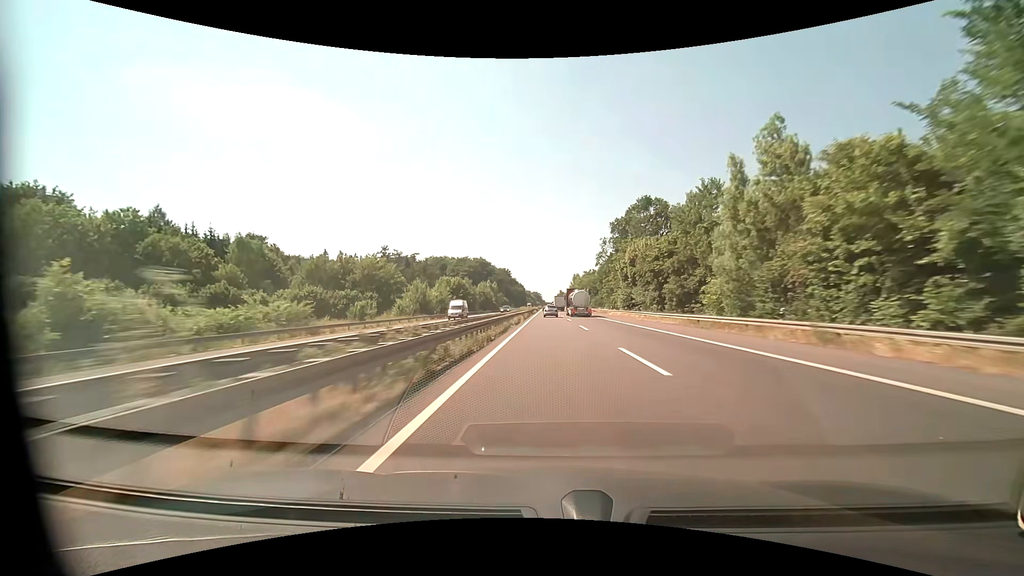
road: motorway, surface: asphalt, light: Day
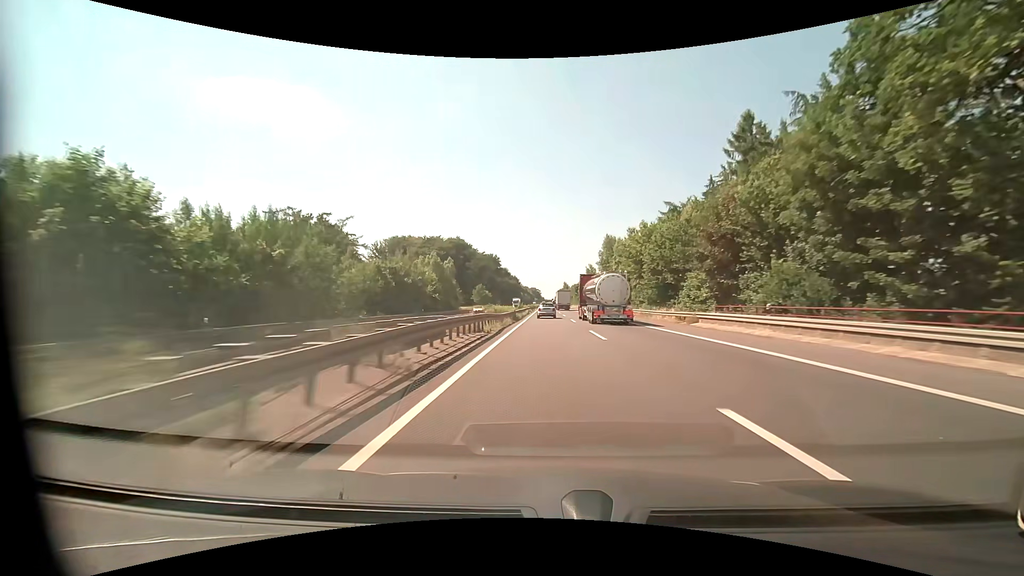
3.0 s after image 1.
(0.0, +99.8) m; 0°
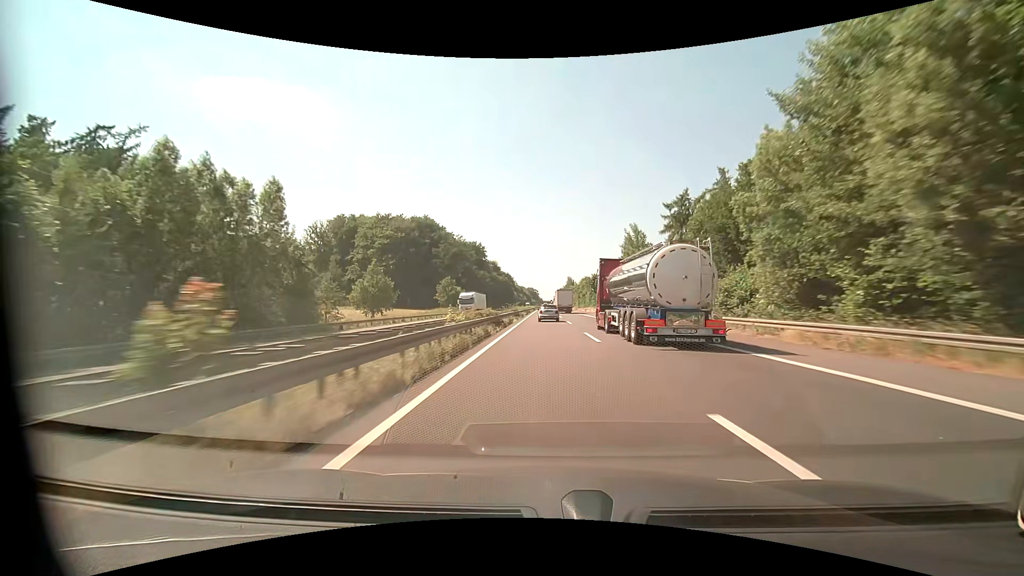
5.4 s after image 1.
(+0.1, +72.5) m; 0°
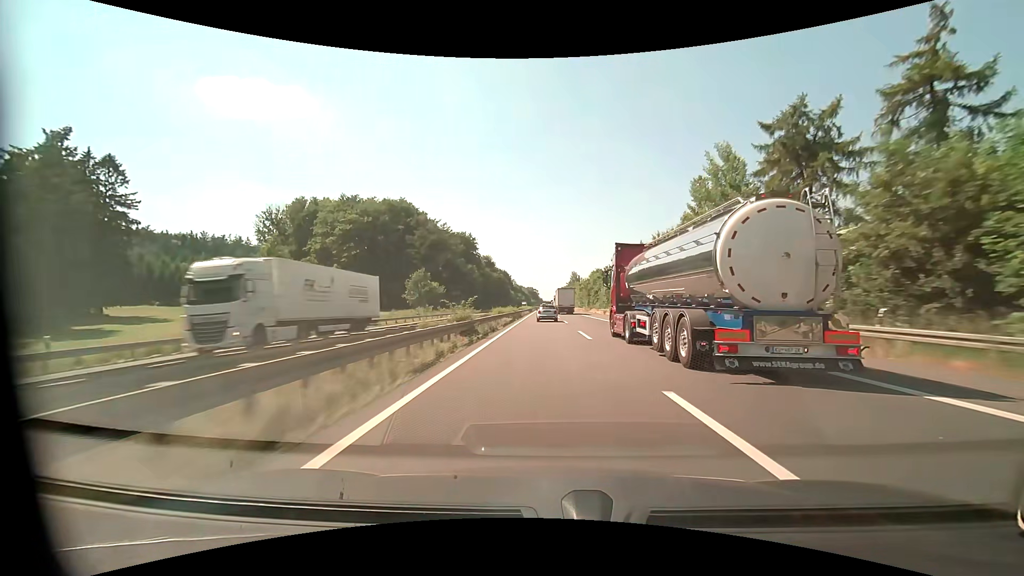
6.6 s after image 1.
(0.0, +34.7) m; 0°
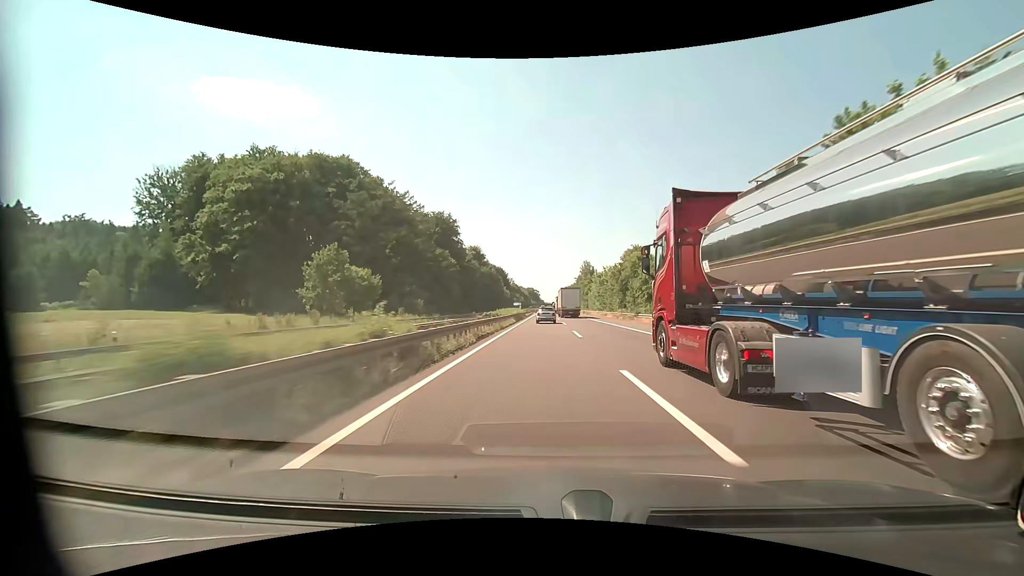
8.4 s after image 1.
(-0.2, +51.8) m; 0°
